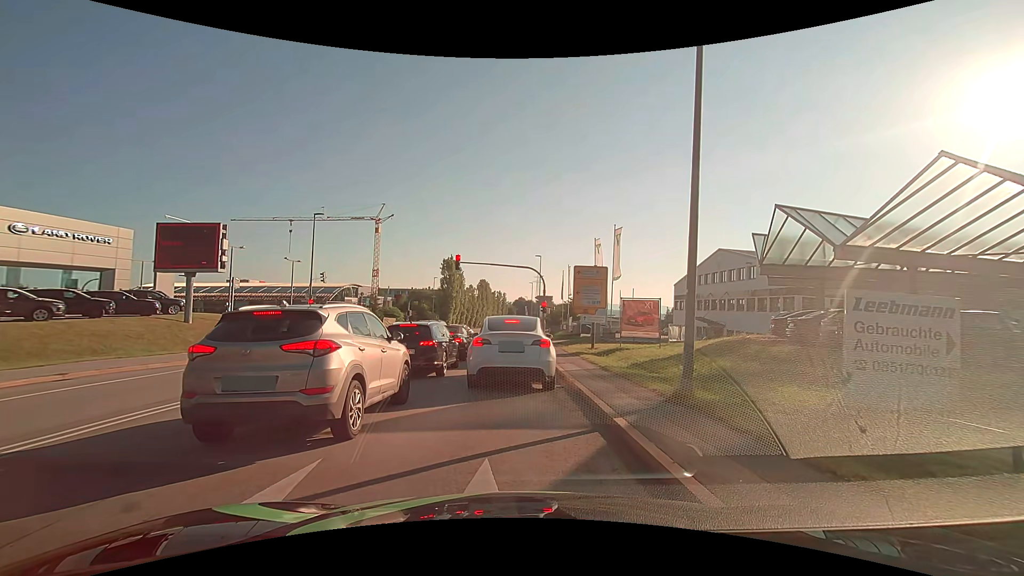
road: secondary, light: Day
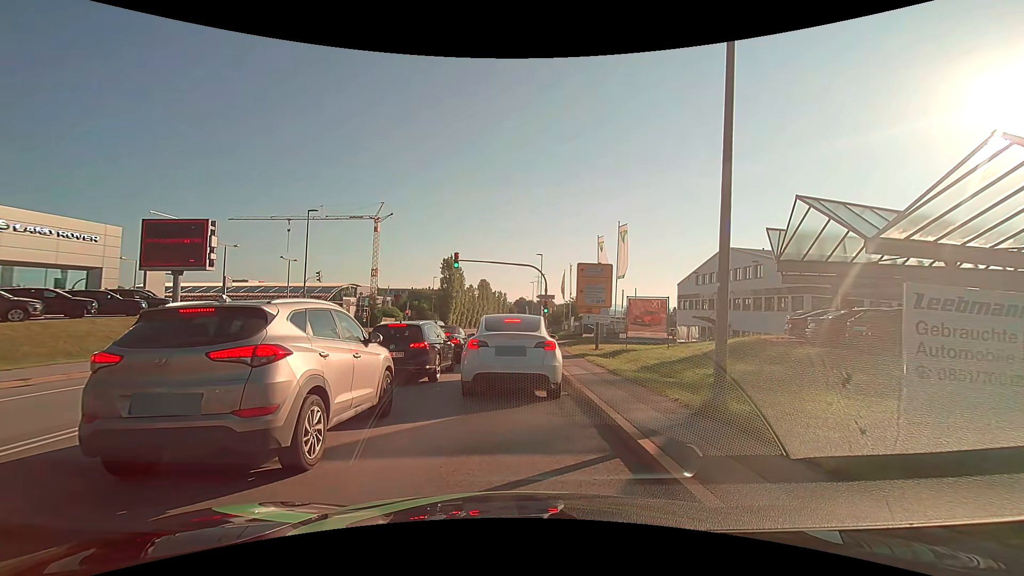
(0.0, +1.3) m; 0°
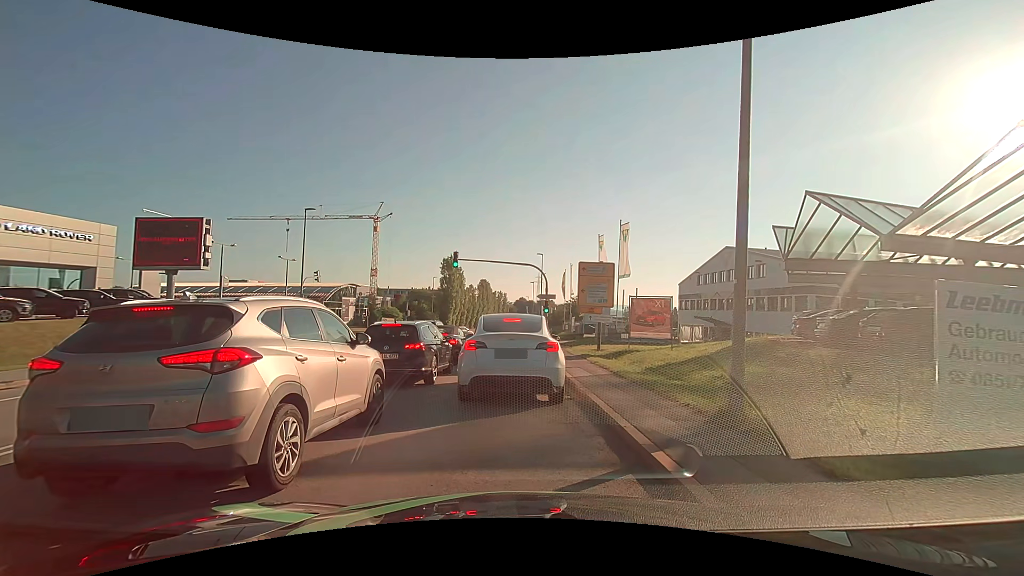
(0.0, +0.5) m; 0°
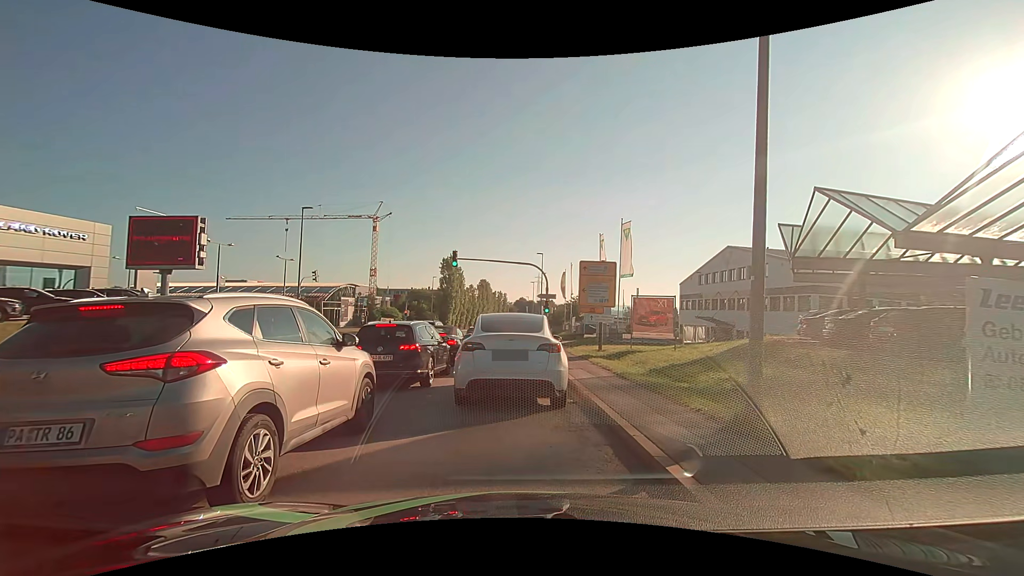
(0.0, +0.5) m; 0°
